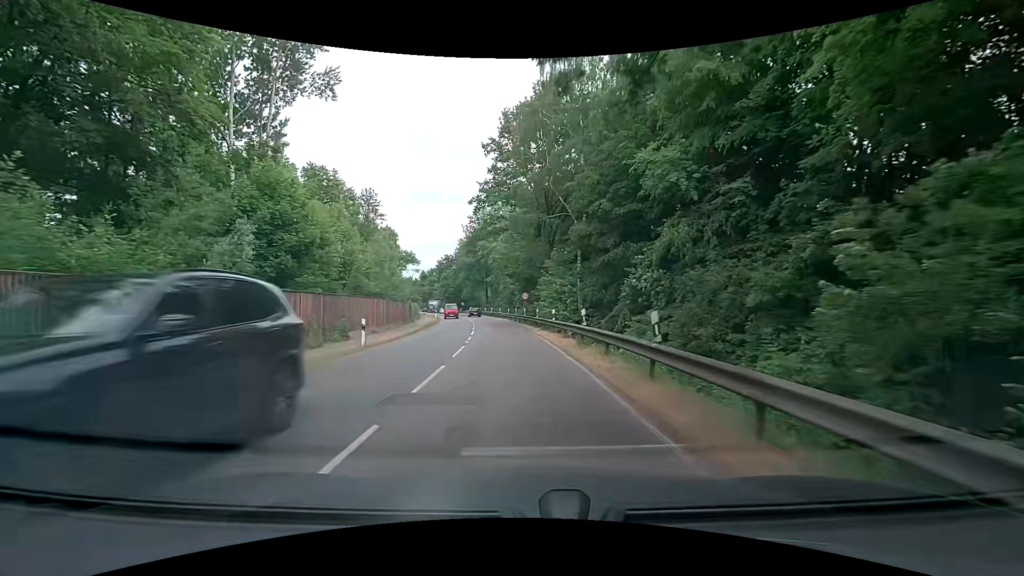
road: secondary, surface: asphalt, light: Day
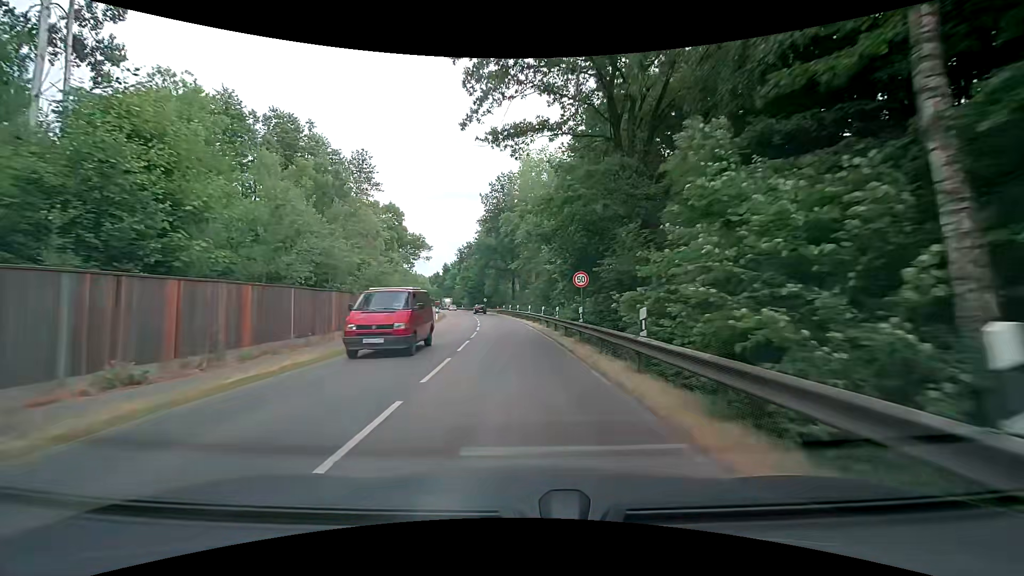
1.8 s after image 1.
(-0.7, +22.8) m; -4°
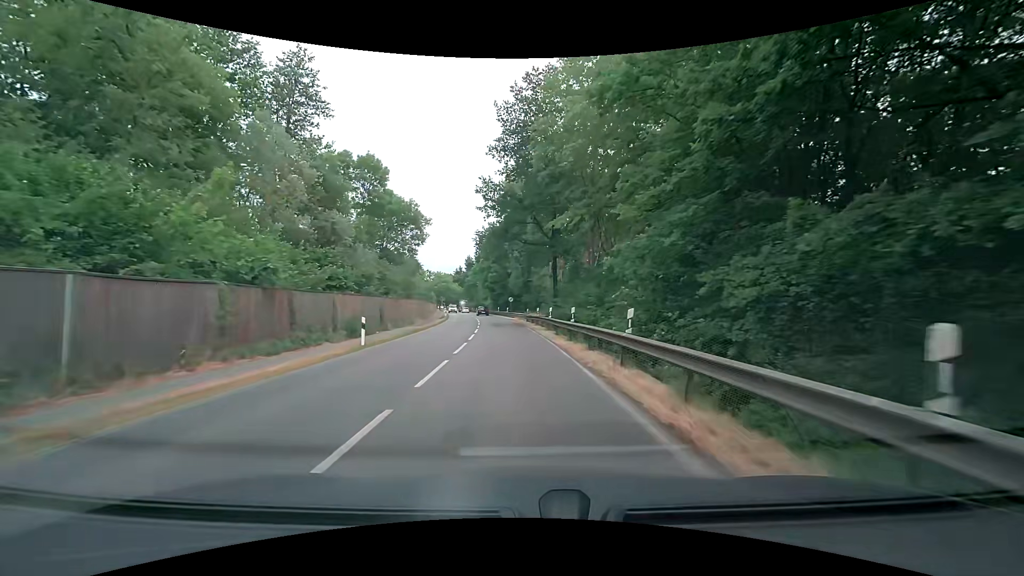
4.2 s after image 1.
(-1.0, +30.6) m; -3°
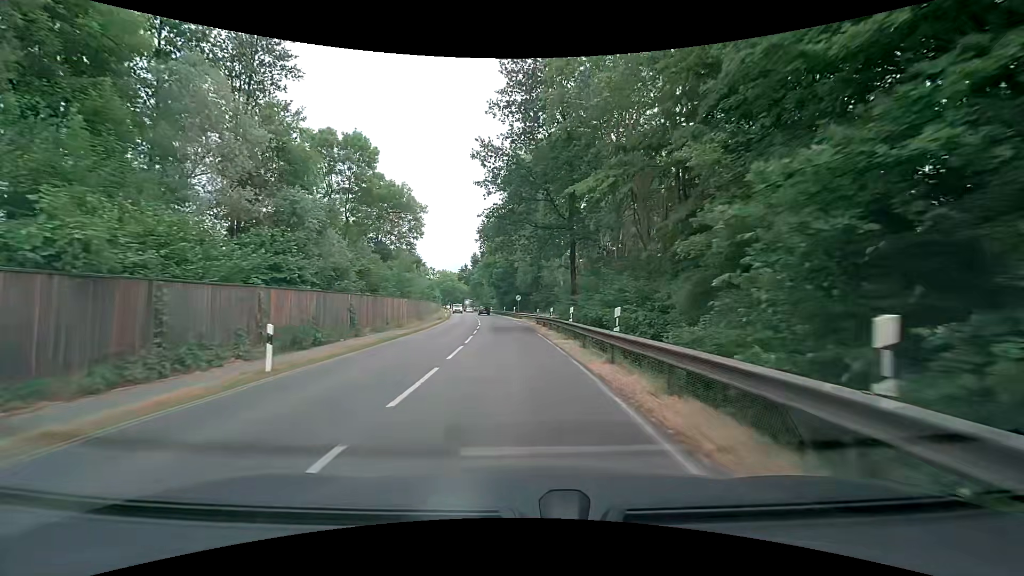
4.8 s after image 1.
(-0.2, +7.7) m; -2°
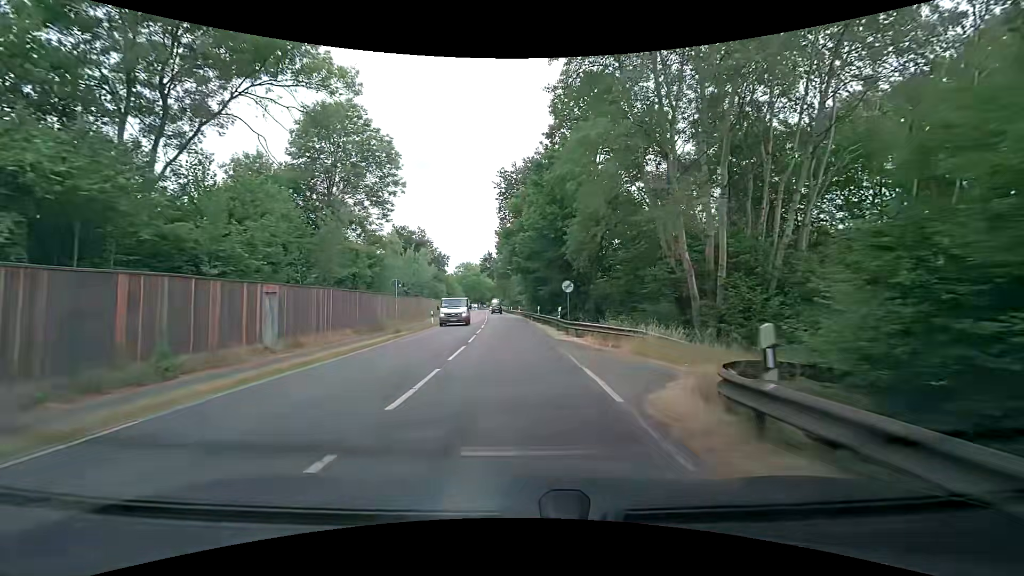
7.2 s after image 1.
(-0.9, +30.5) m; -4°
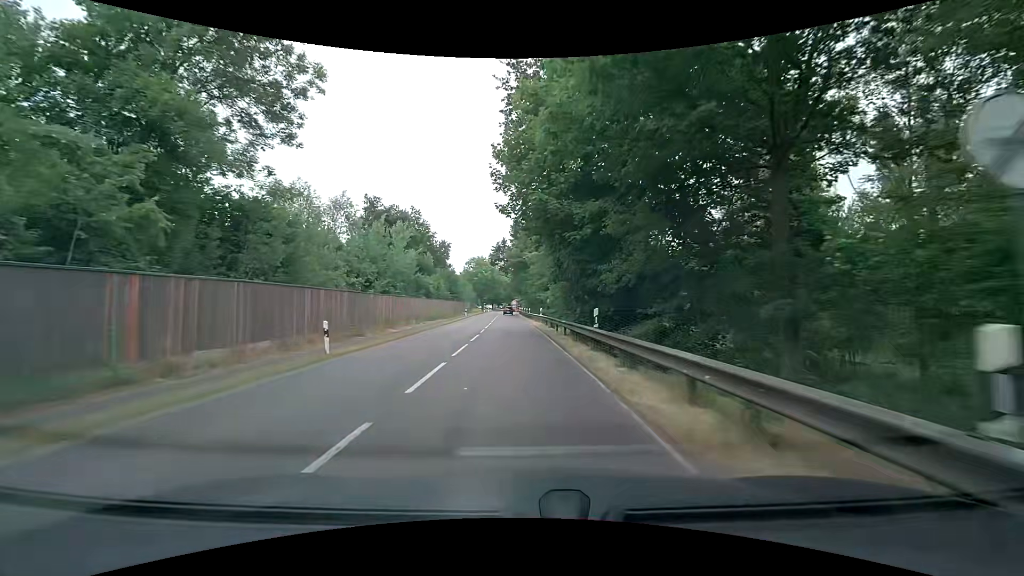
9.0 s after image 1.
(-0.2, +22.8) m; -1°
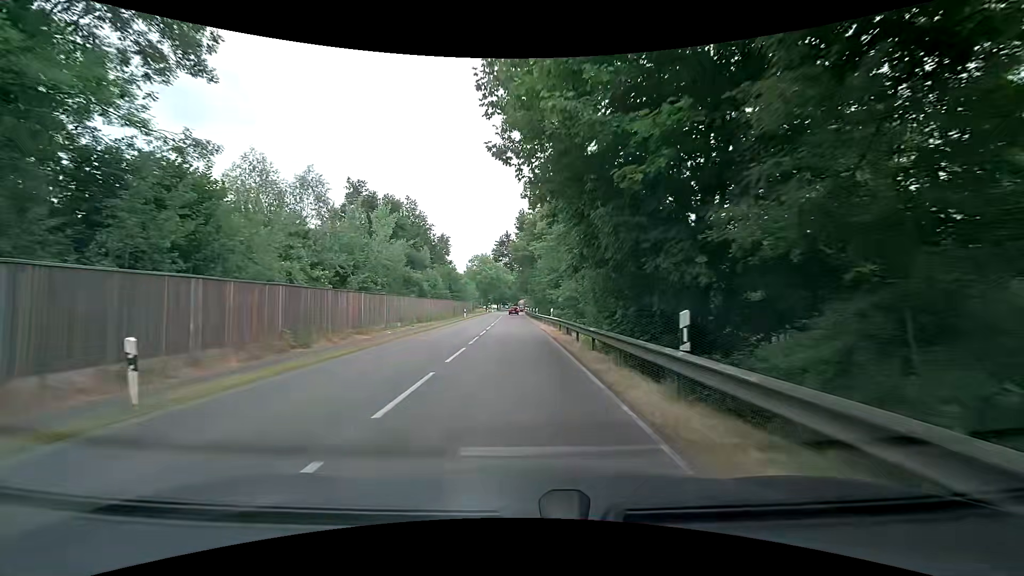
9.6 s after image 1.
(0.0, +7.6) m; -1°
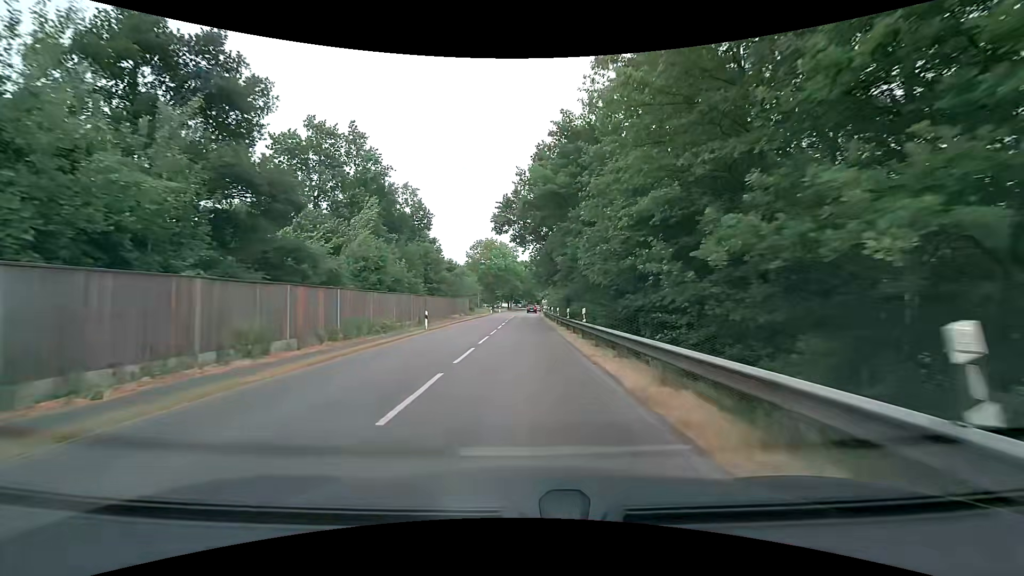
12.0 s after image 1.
(-0.5, +30.5) m; -1°
(0, +10) (0, +20) (0, +30) (0, +40) (0, +50) (0, +60) (0, +70) (0, +80) (0, +90) (+1, +100) m
